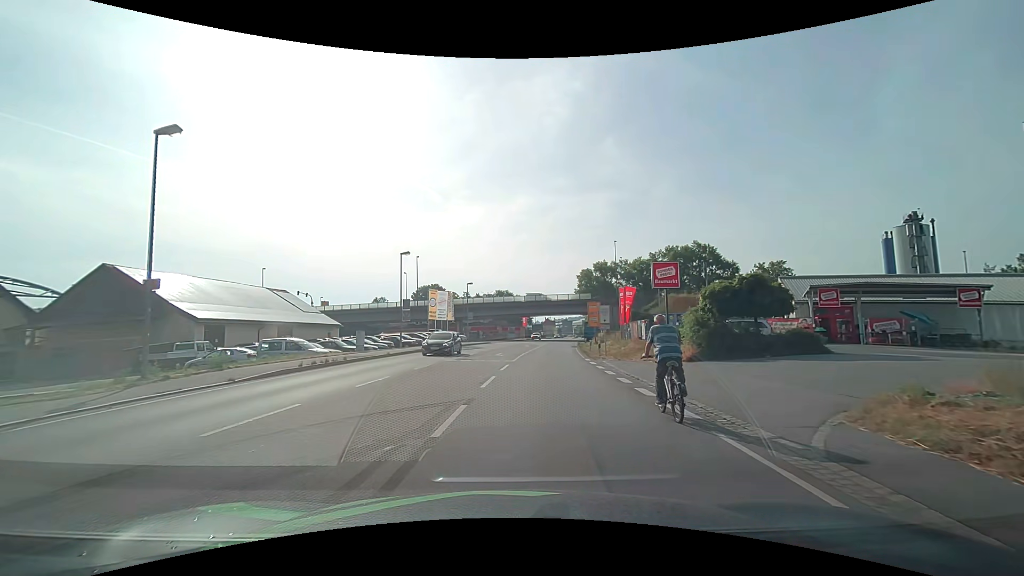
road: primary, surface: asphalt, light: Day
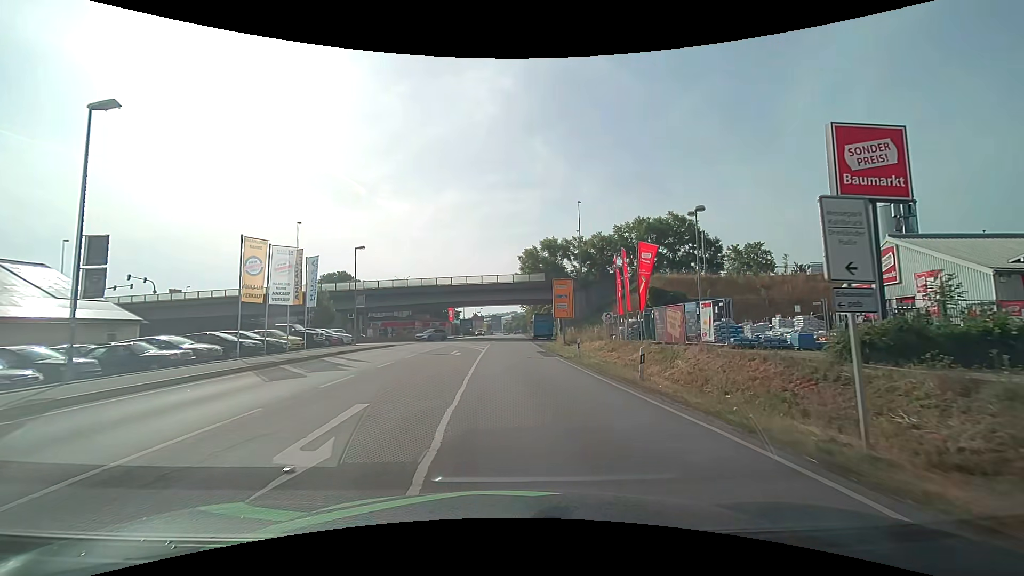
(+0.7, +26.5) m; +8°
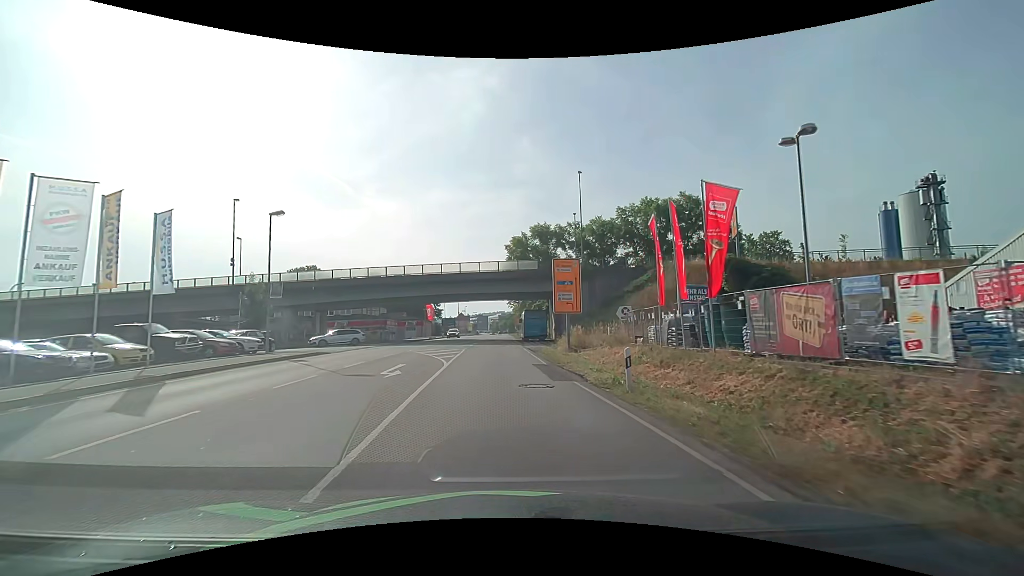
(+0.3, +12.2) m; +1°
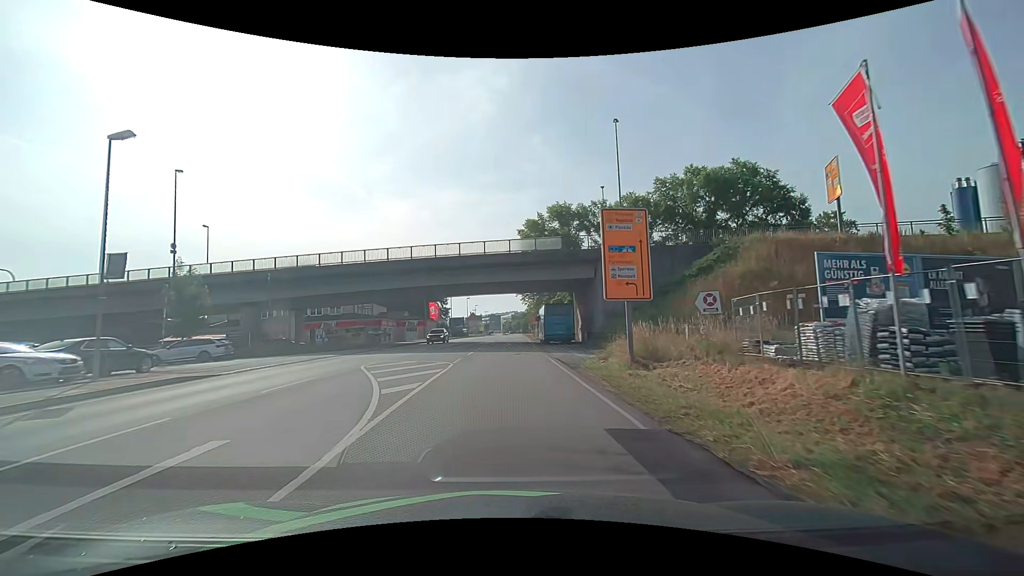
(+0.1, +12.6) m; -1°
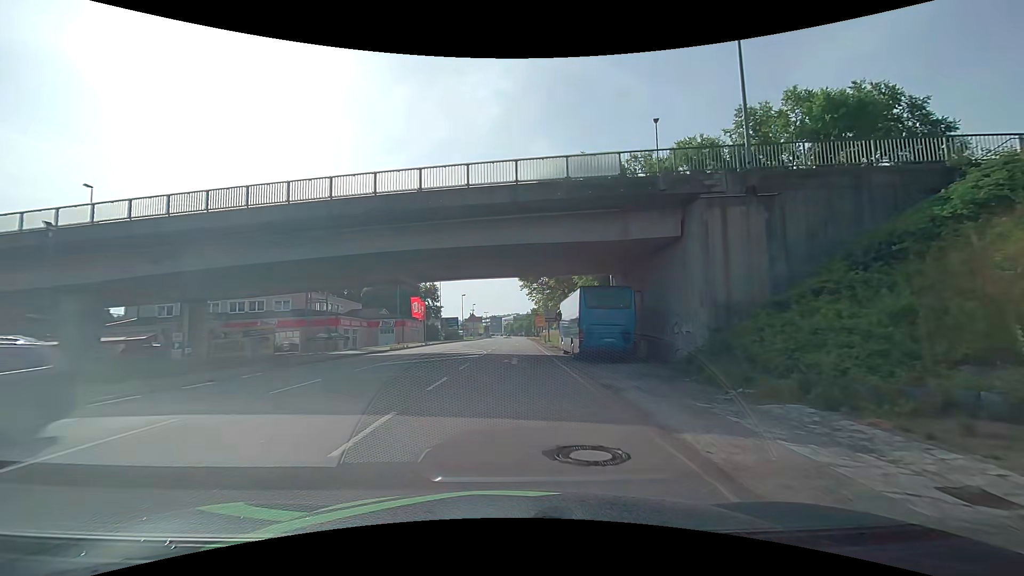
(0.0, +19.4) m; 0°
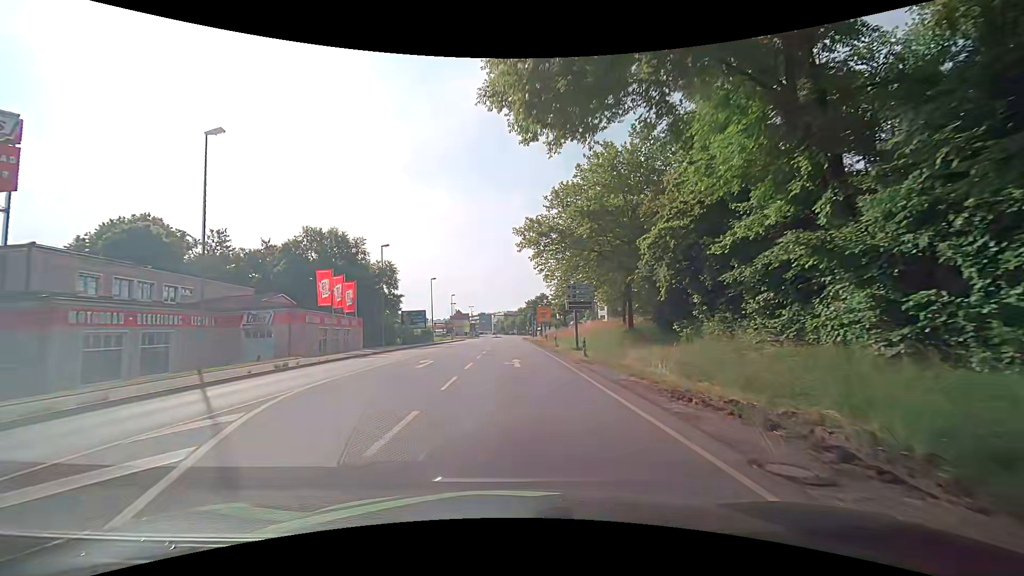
(+0.4, +33.6) m; 0°
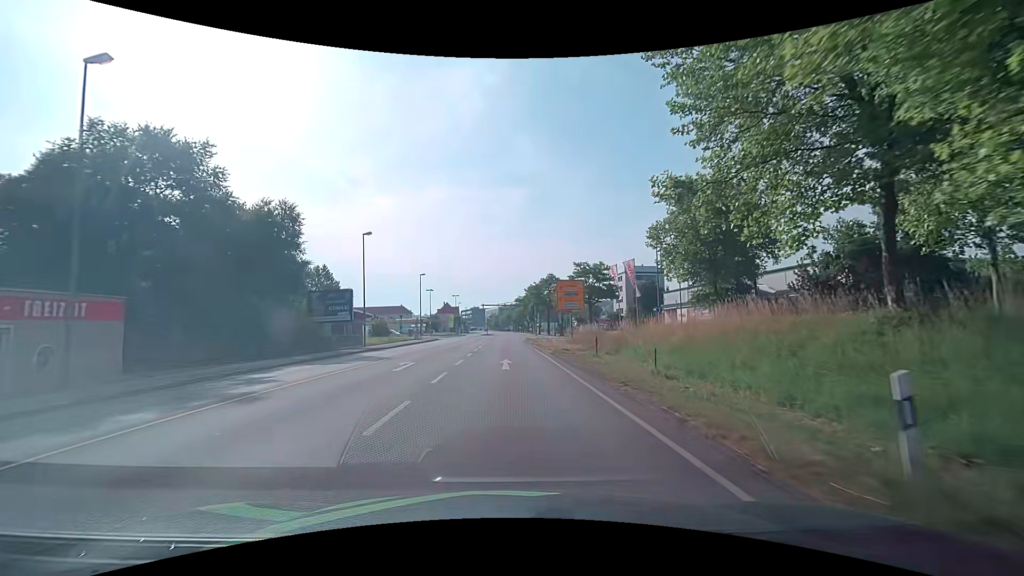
(+1.1, +35.2) m; +2°
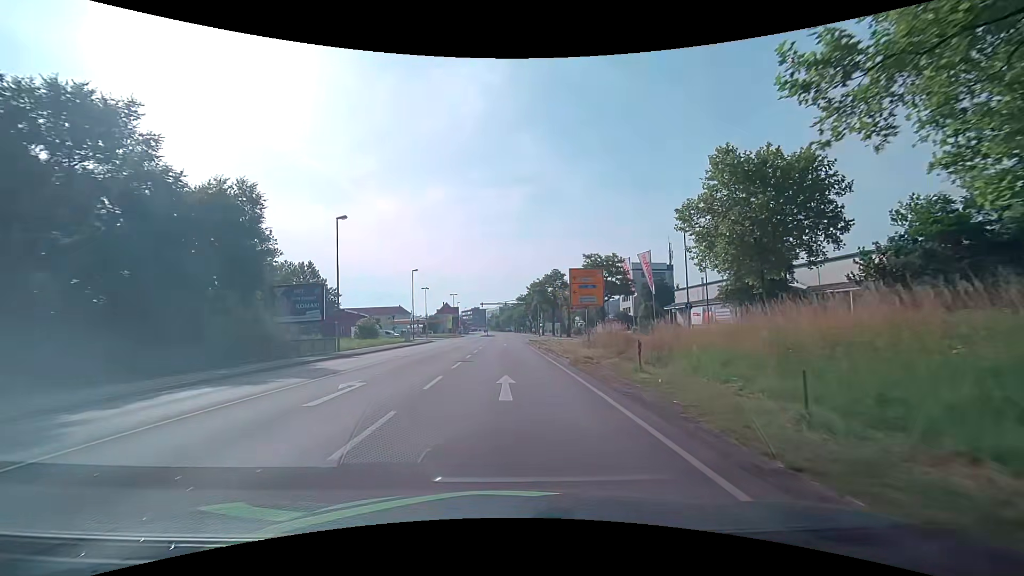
(0.0, +7.1) m; 0°
(0, +10) (0, +20) (0, +30) (0, +40) (0, +50) (0, +60) (0, +70) (0, +80) (0, +90) (0, +100) m
